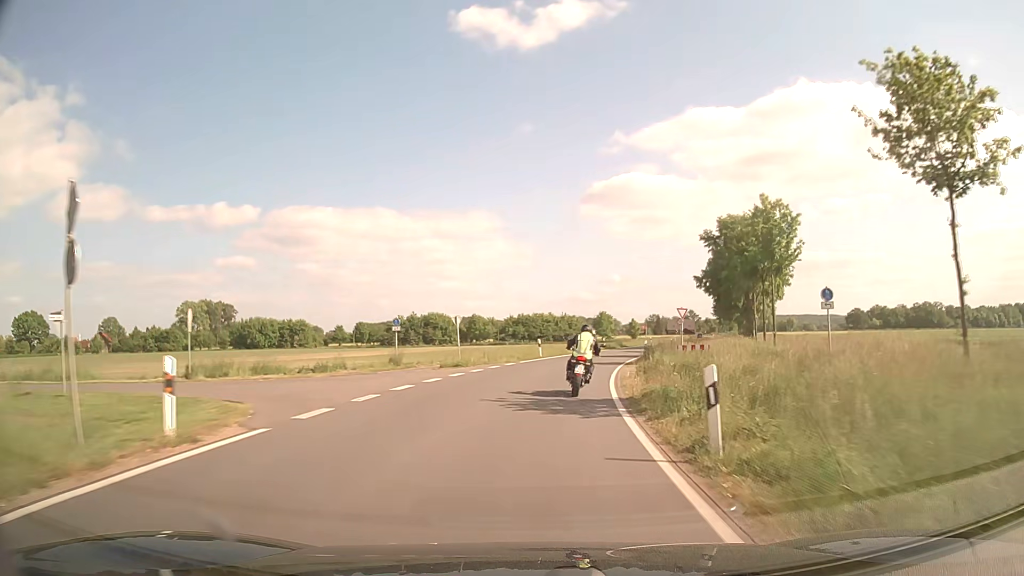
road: secondary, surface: asphalt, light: Day
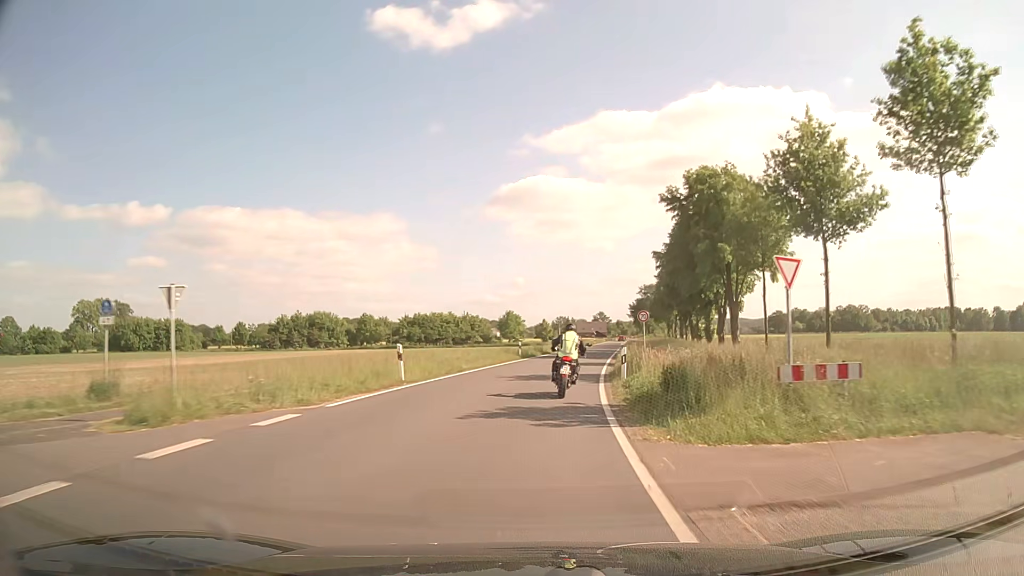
(+1.5, +21.3) m; +8°
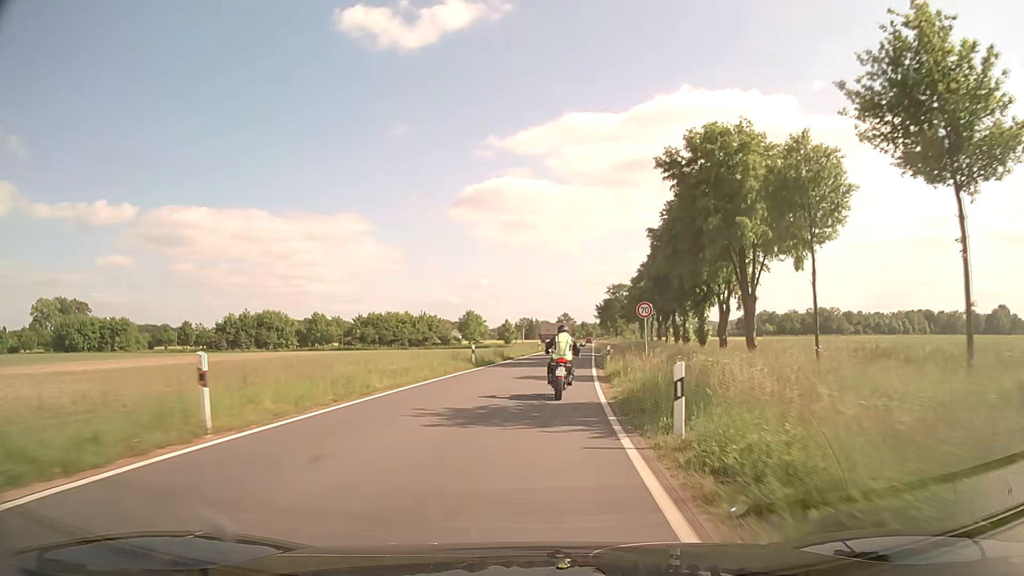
(+0.3, +10.6) m; +3°
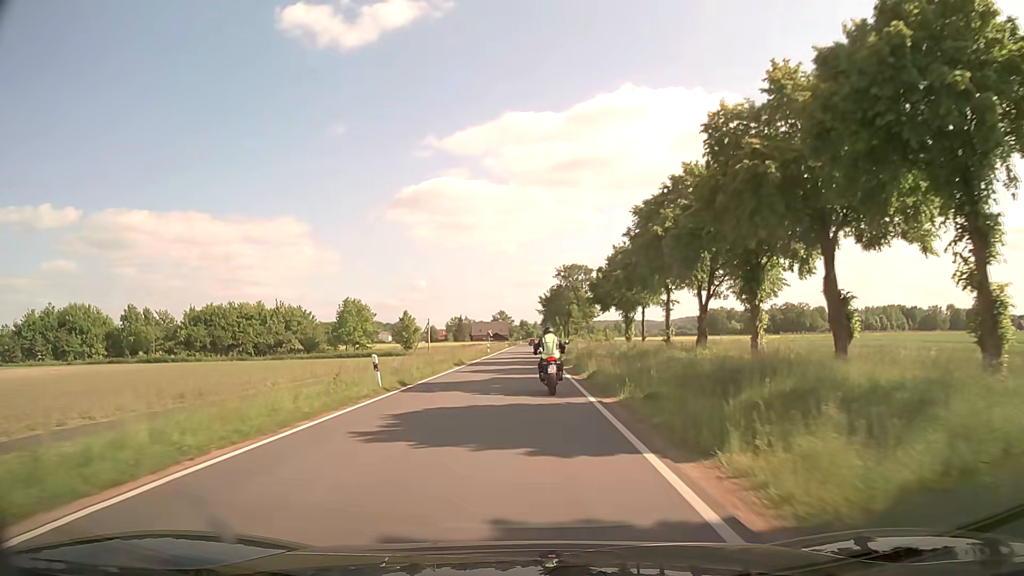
(+4.1, +53.2) m; +6°
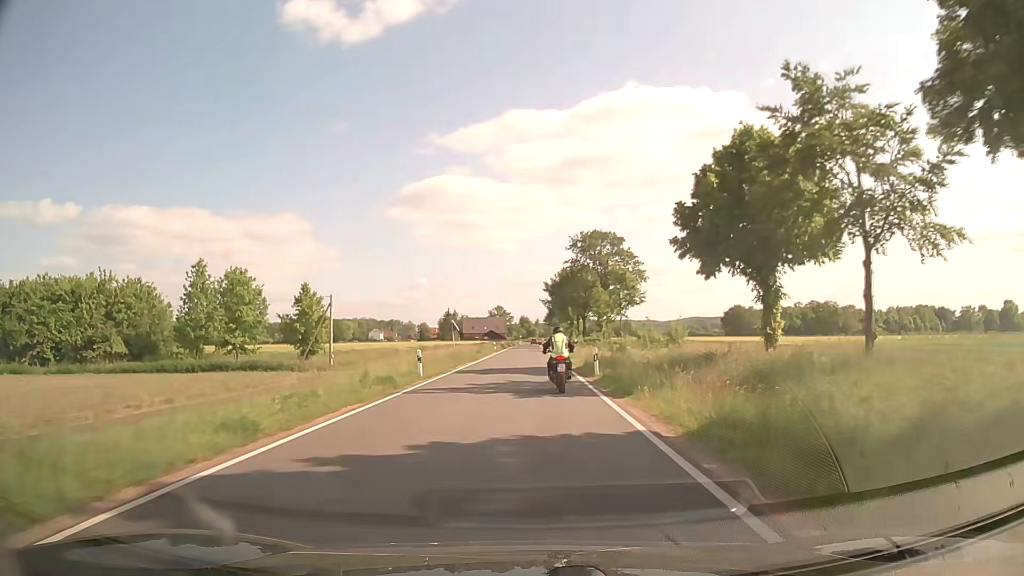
(-0.1, +44.1) m; 0°
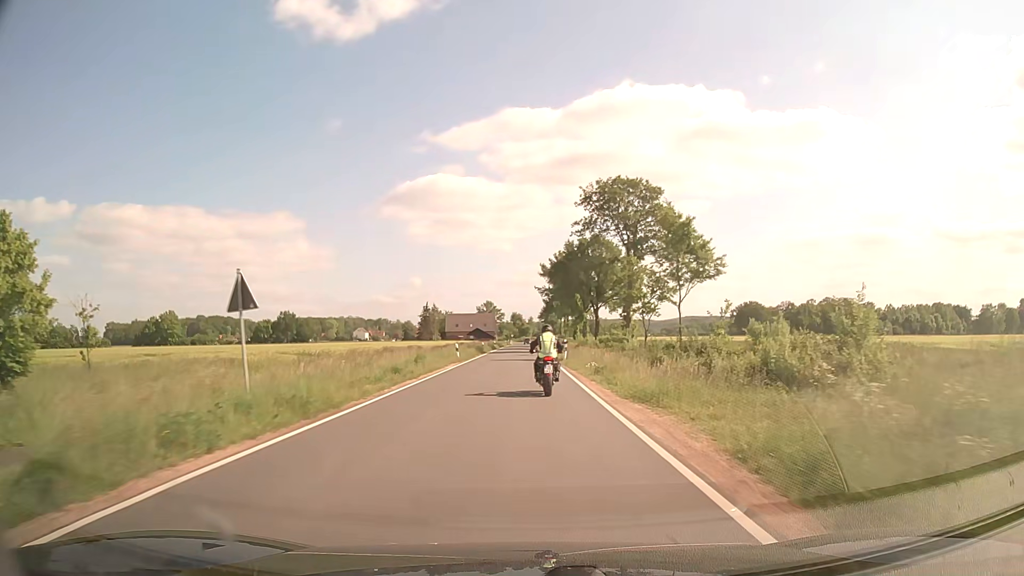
(+0.2, +32.9) m; +1°
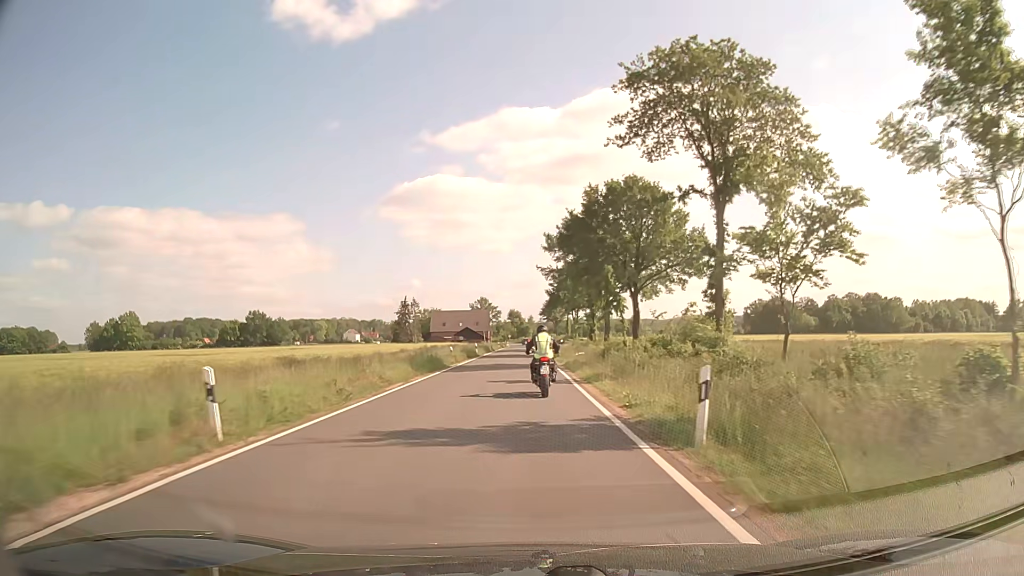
(0.0, +32.1) m; 0°
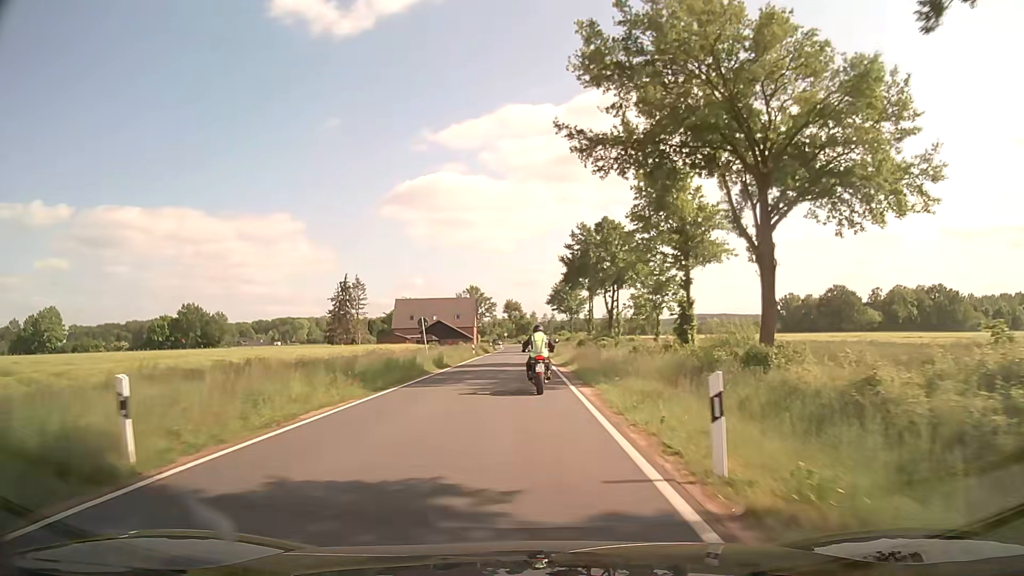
(-0.1, +52.7) m; 0°
(0, +10) (0, +20) (0, +30) (0, +40) (0, +50) (0, +60) (0, +70) (0, +80) (0, +90) (0, +100) m
